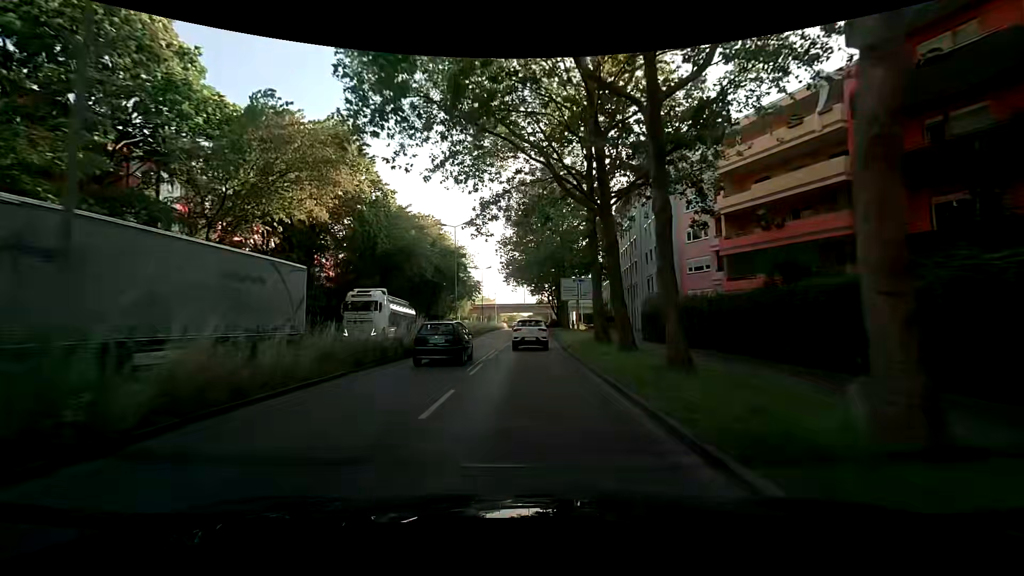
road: secondary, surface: asphalt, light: Day
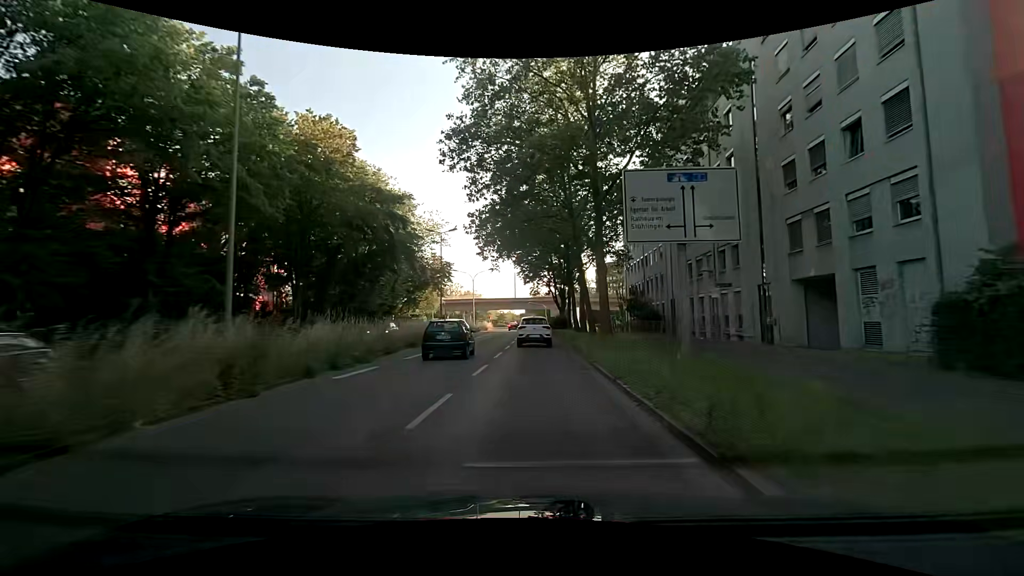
(+0.4, +30.8) m; +1°
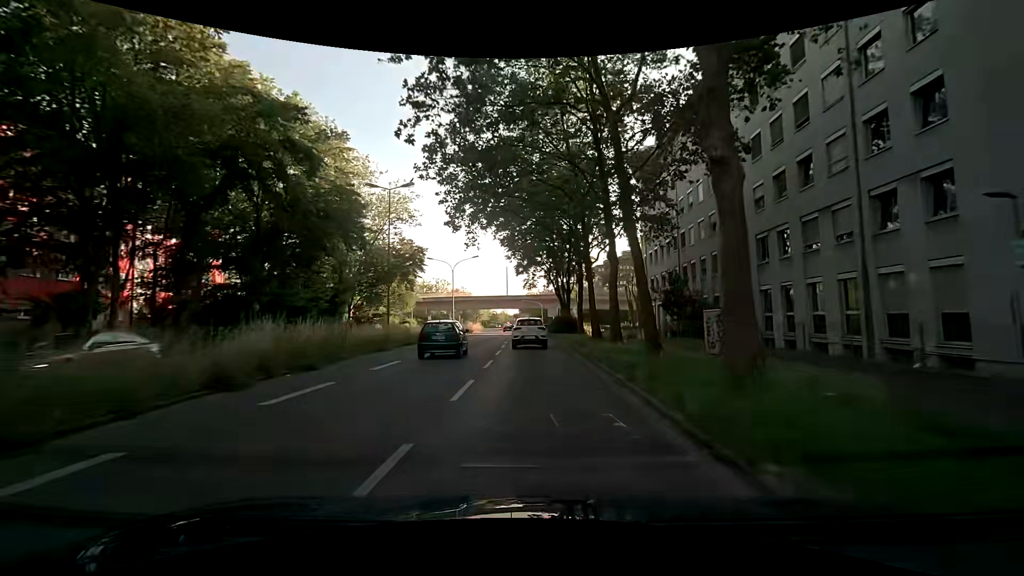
(+0.2, +15.5) m; +2°
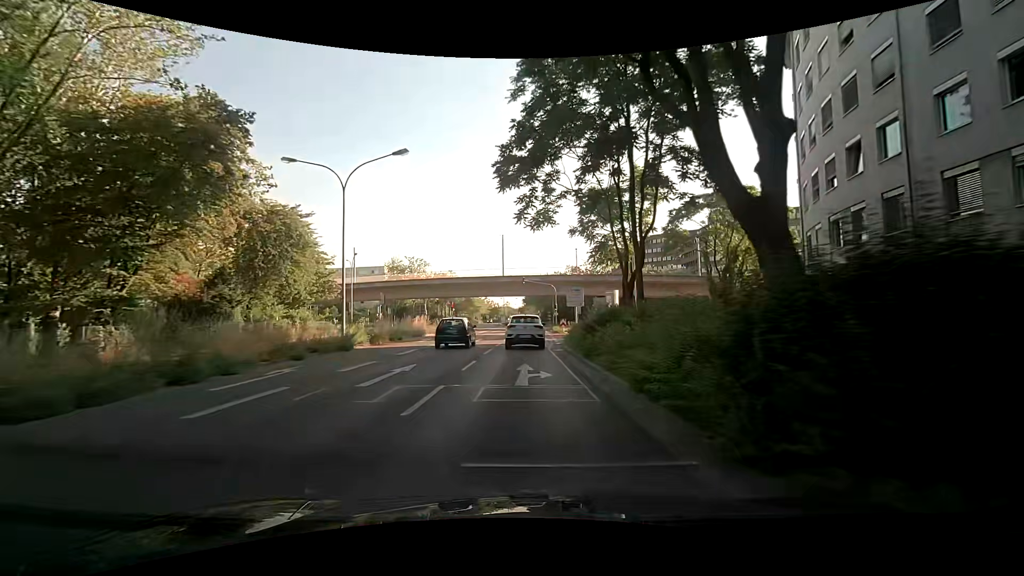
(-0.3, +37.4) m; -1°
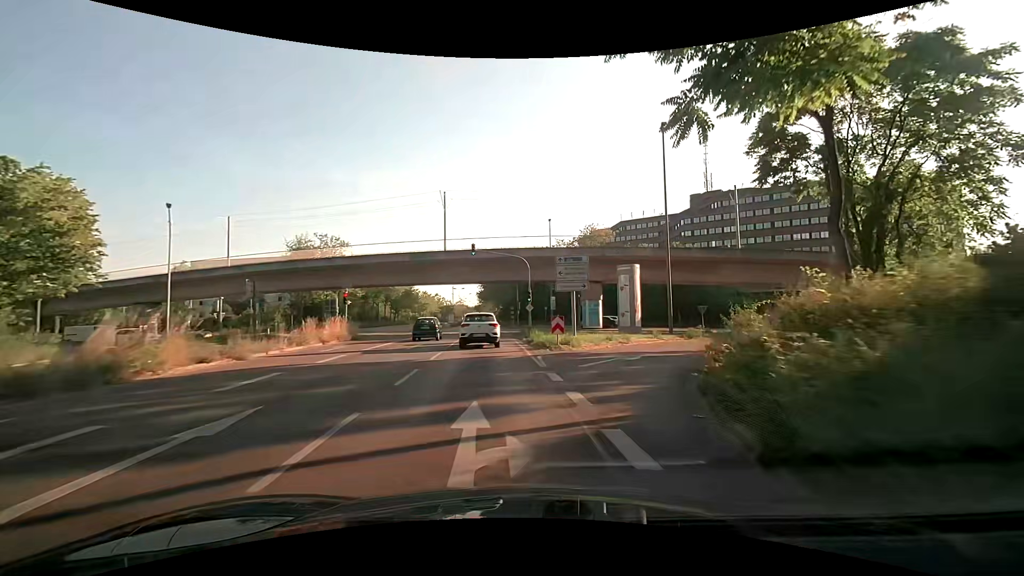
(+0.1, +26.7) m; +5°
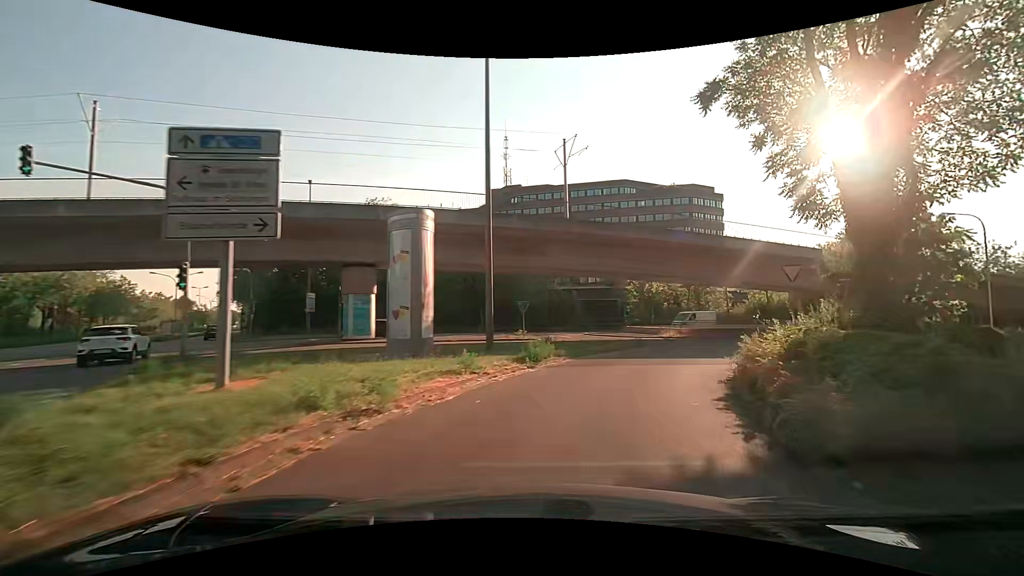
(+3.1, +17.8) m; +22°
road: secondary_link
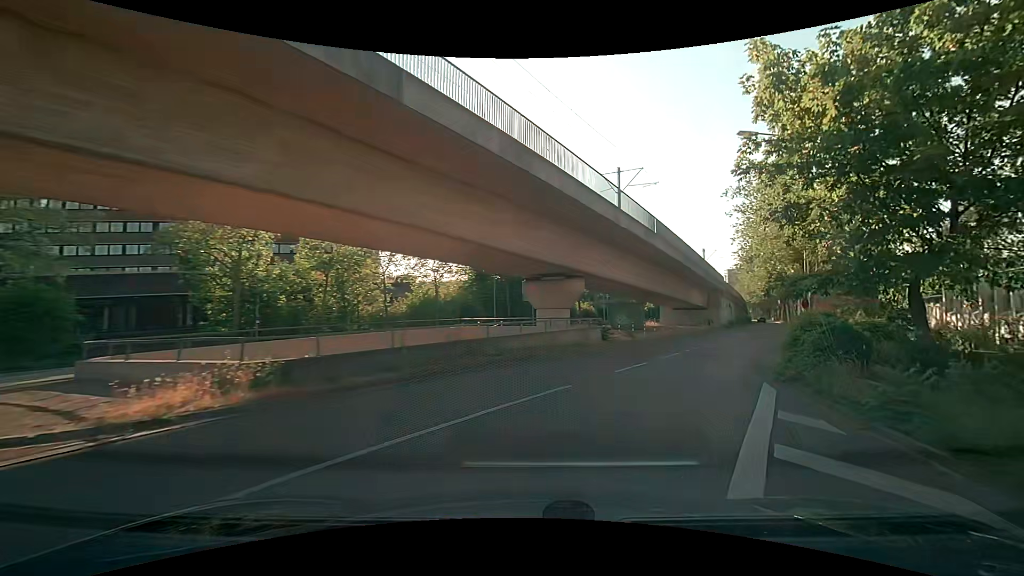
(+8.2, +25.3) m; +37°
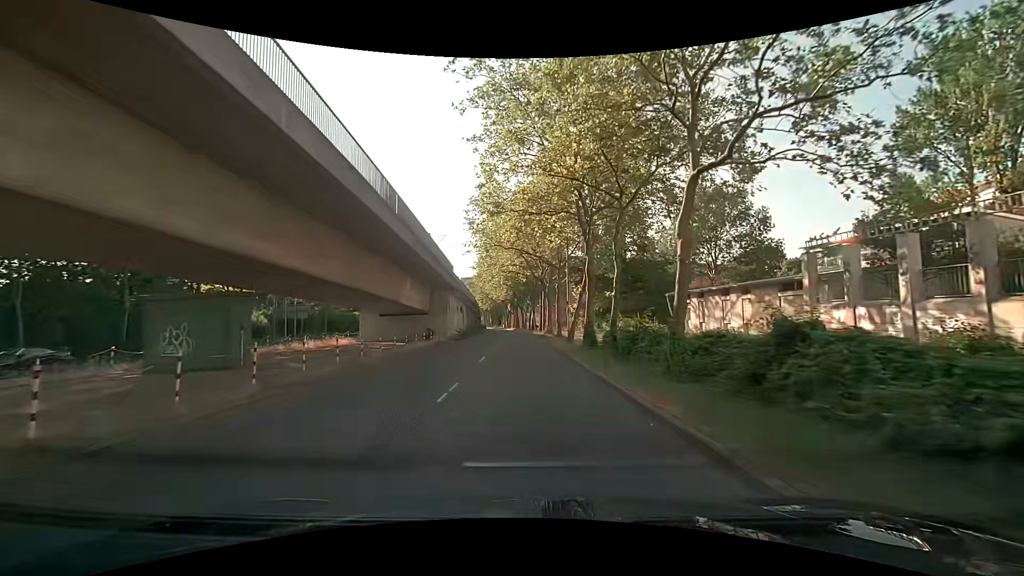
(+10.0, +24.2) m; +31°
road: tertiary
(0, +10) (0, +20) (0, +30) (-1, +40) (-1, +50) (-1, +60) (-2, +70) (-2, +80) (-3, +90) (-4, +100) m
